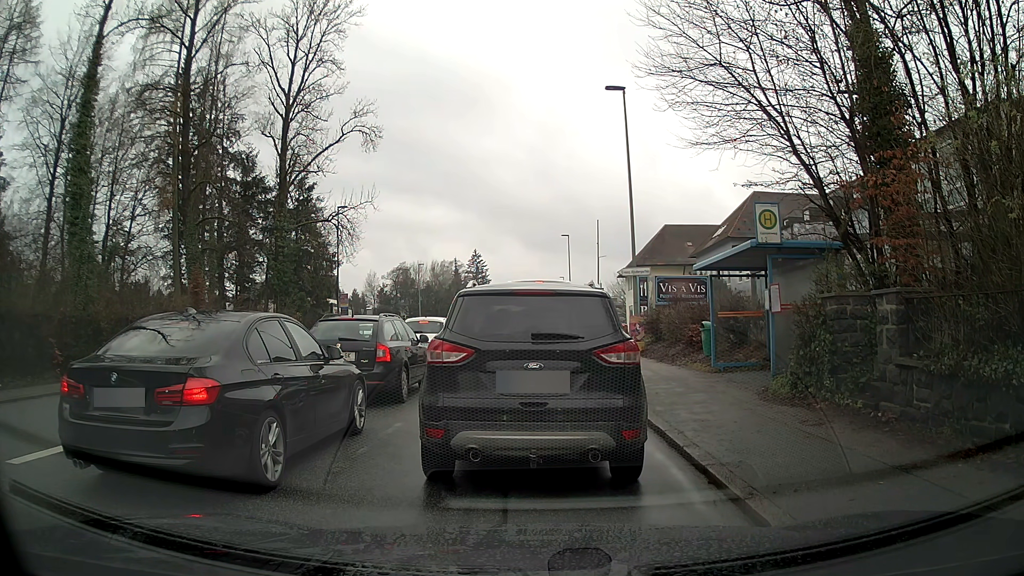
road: tertiary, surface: asphalt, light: Day
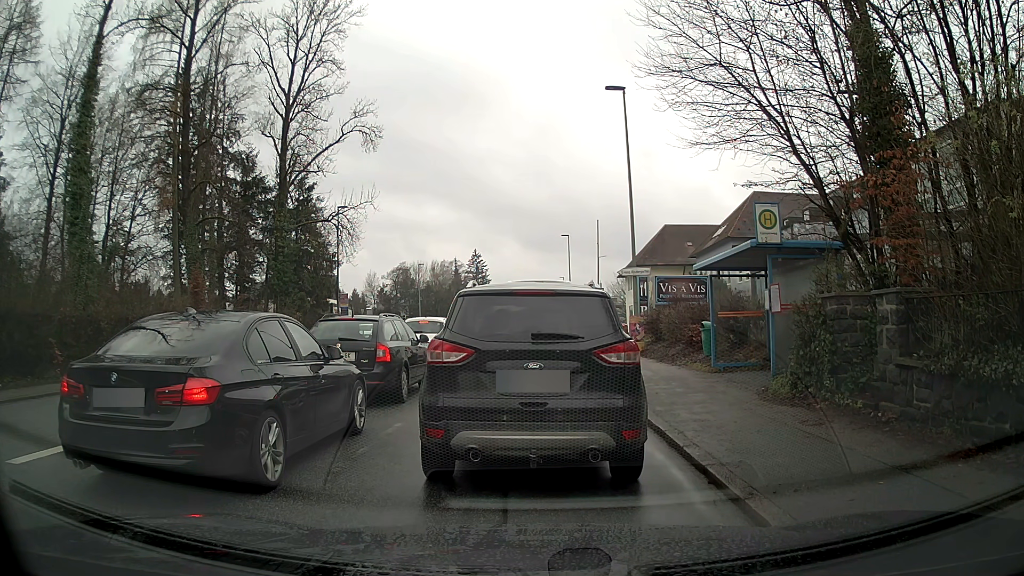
(0.0, 0.0) m; 0°
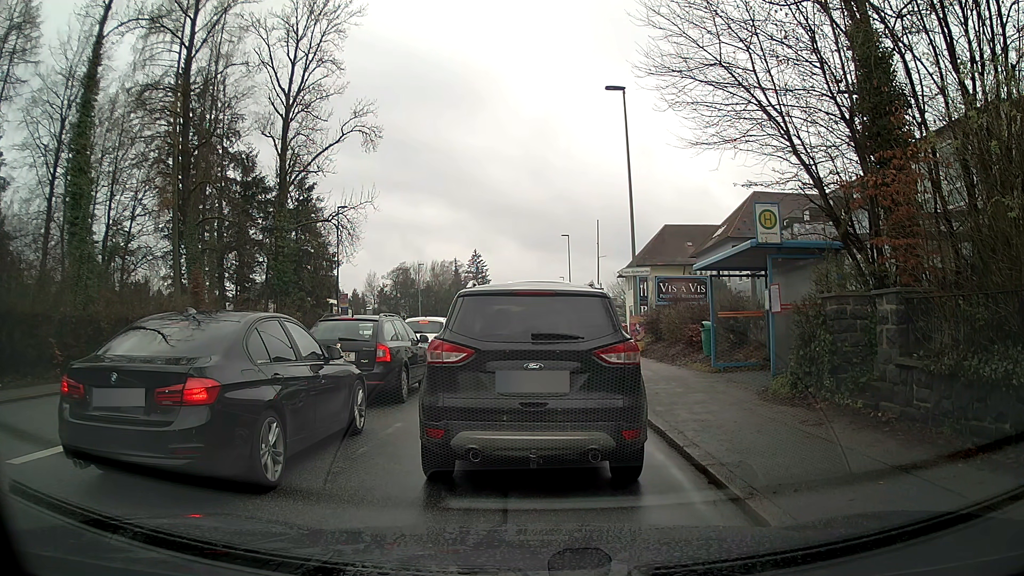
(0.0, 0.0) m; 0°
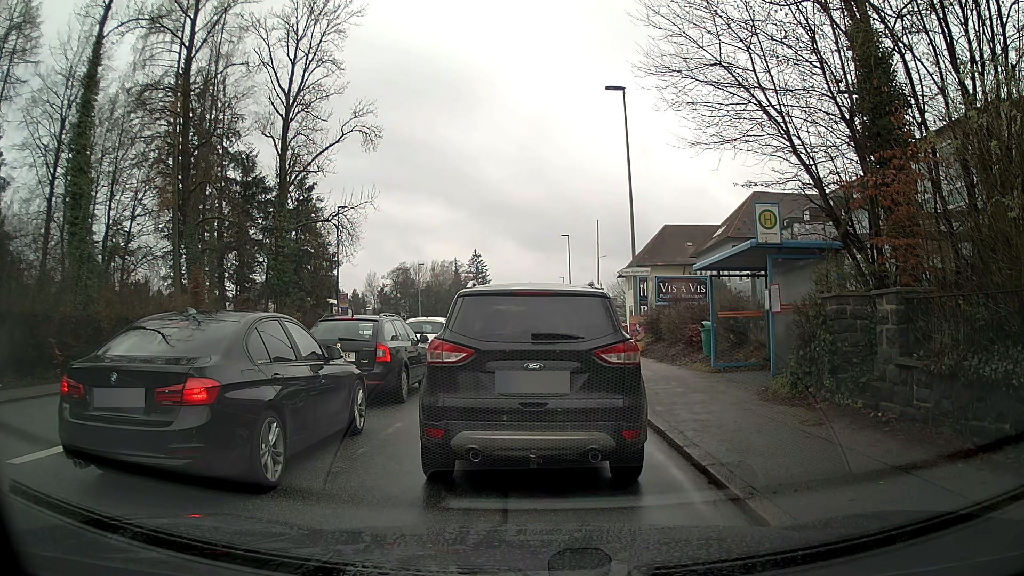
(0.0, 0.0) m; 0°
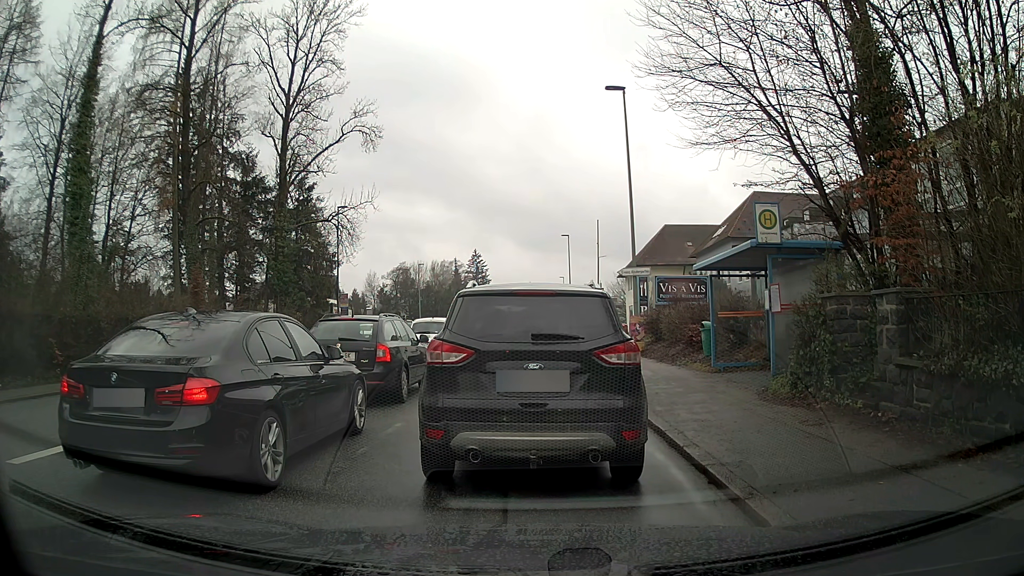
(0.0, 0.0) m; 0°
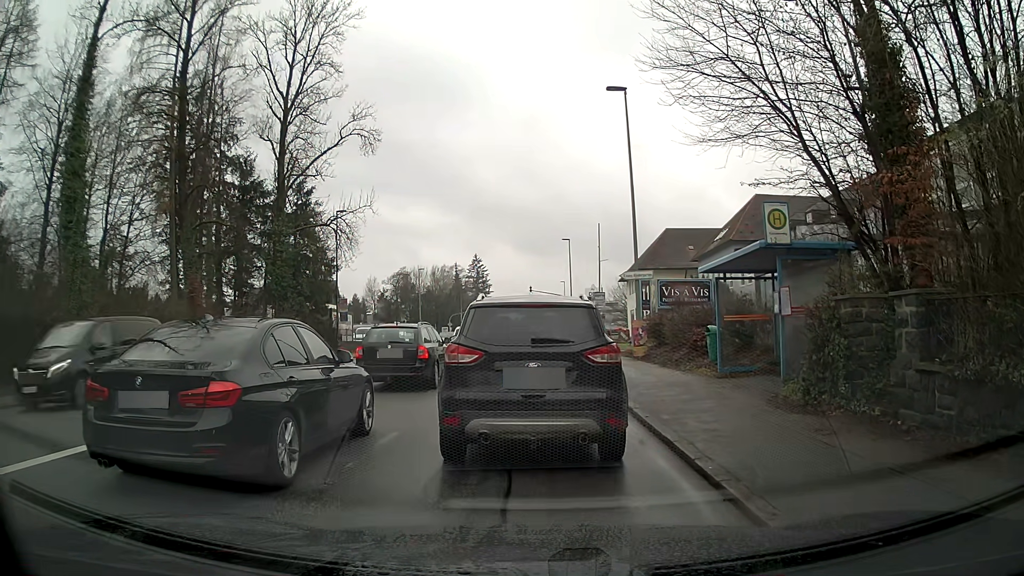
(0.0, +0.5) m; 0°
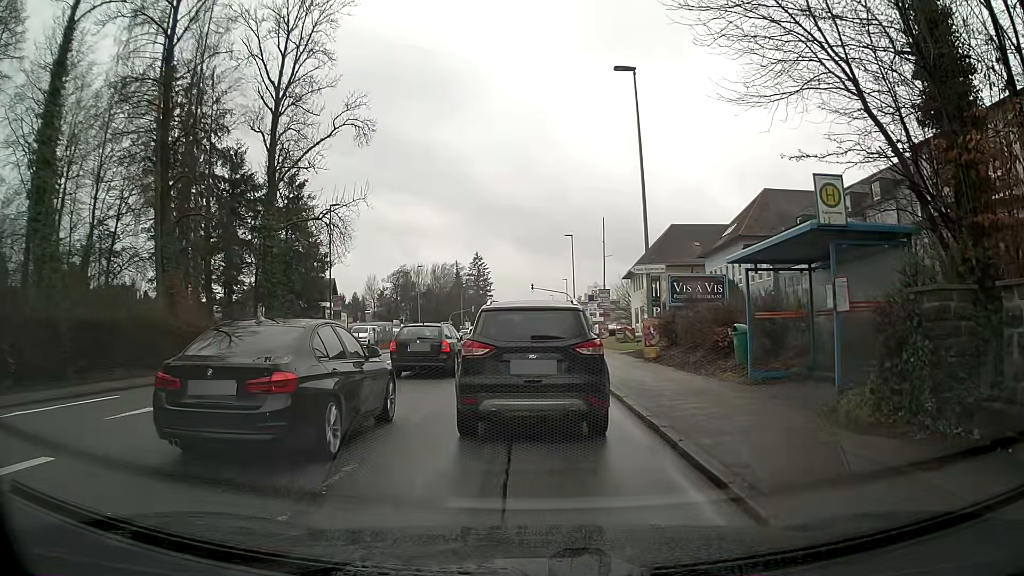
(+0.1, +2.2) m; +2°
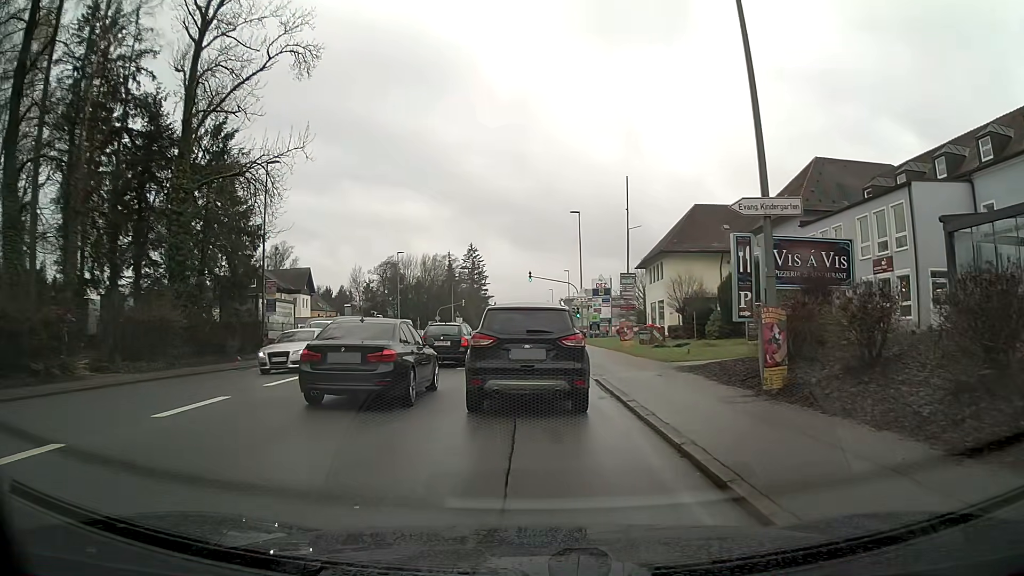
(0.0, +12.1) m; 0°
(0, +10) (0, +20) (0, +30) (0, +40) (0, +50) (0, +60) (0, +70) (+5, +78) (+15, +80) (+25, +80) m
